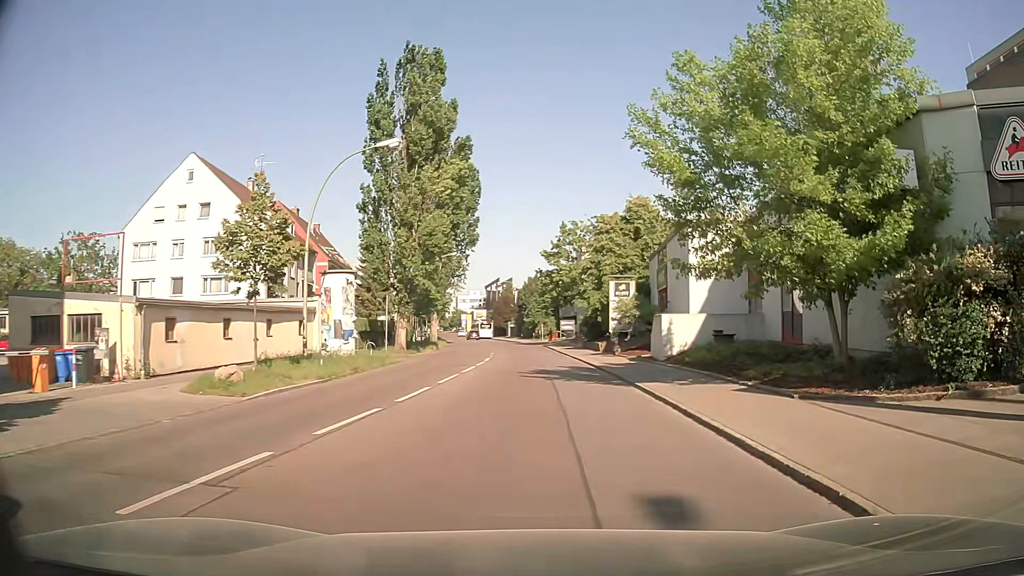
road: residential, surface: asphalt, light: Day
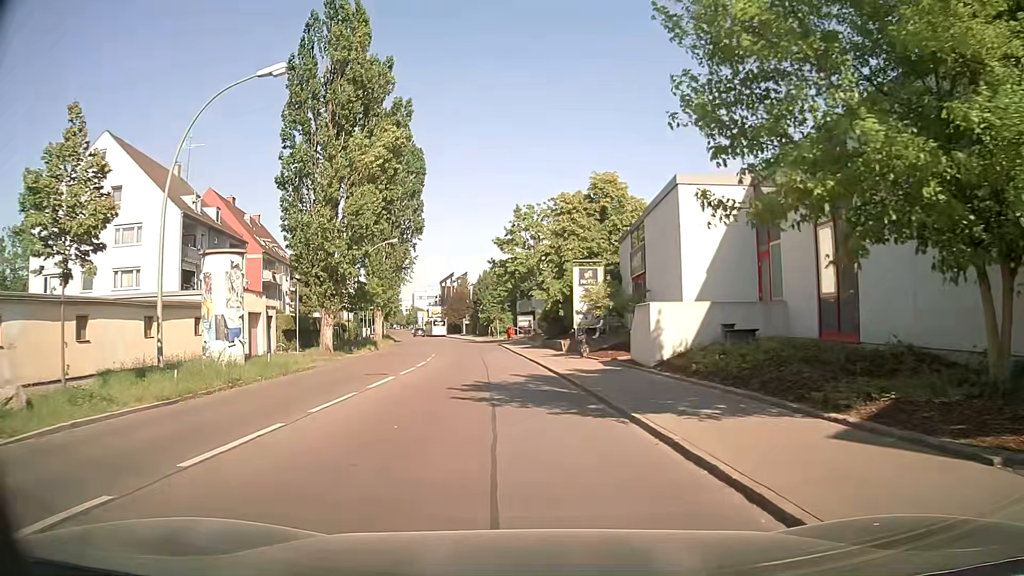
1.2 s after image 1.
(+0.3, +7.0) m; +2°
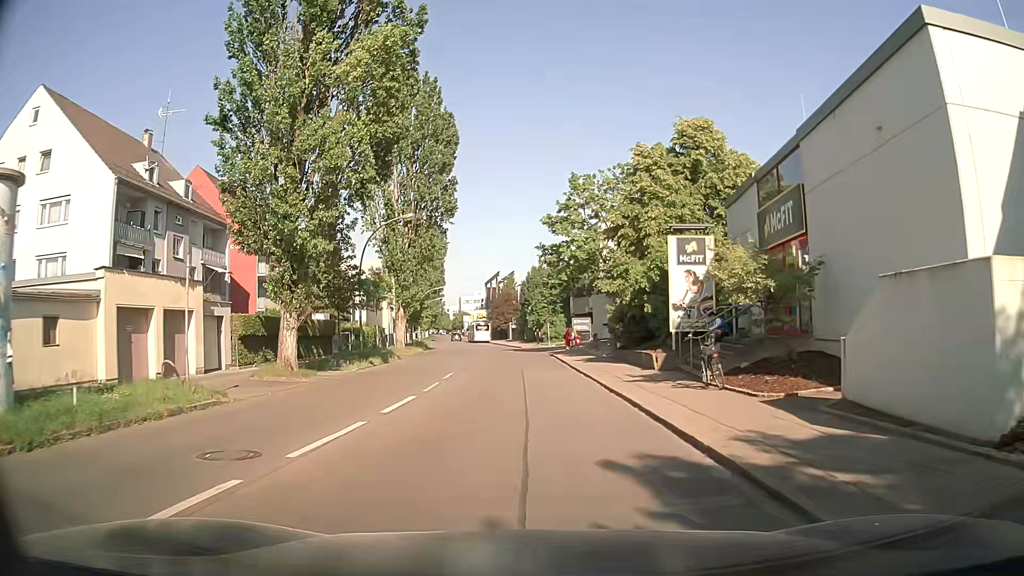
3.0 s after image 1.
(-0.5, +12.9) m; -3°
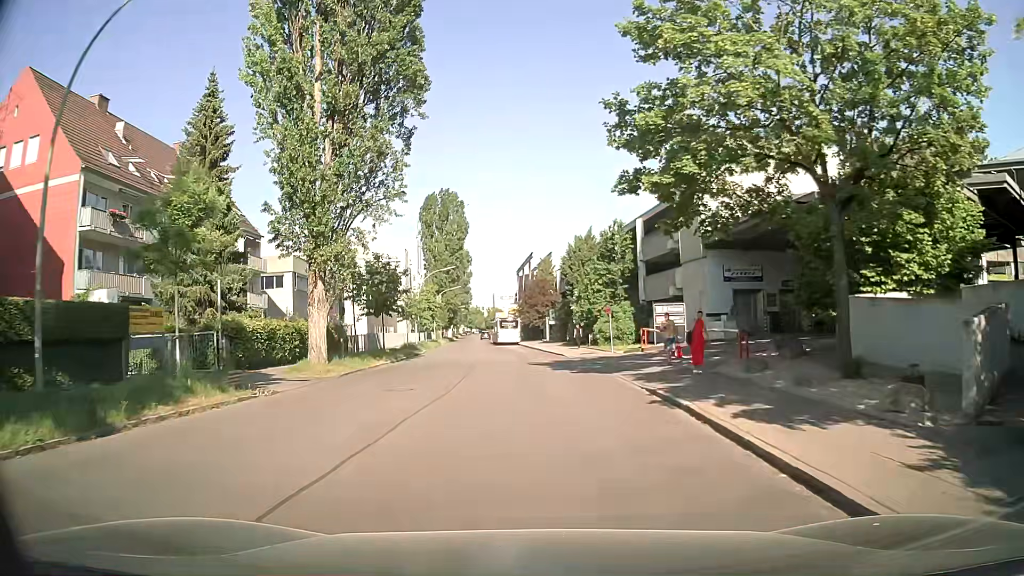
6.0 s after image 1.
(-1.0, +27.7) m; -5°
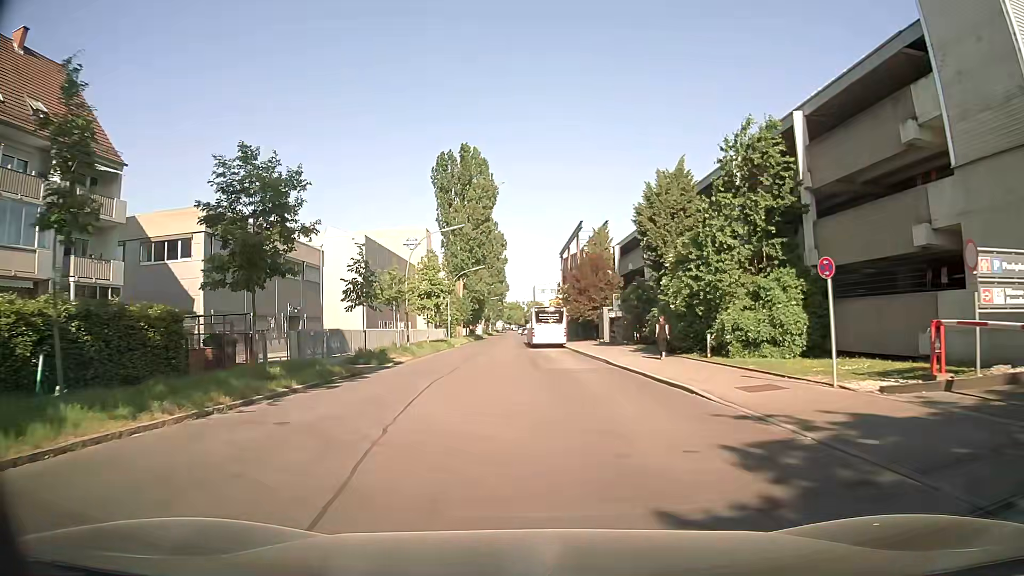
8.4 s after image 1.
(-0.5, +24.8) m; -3°
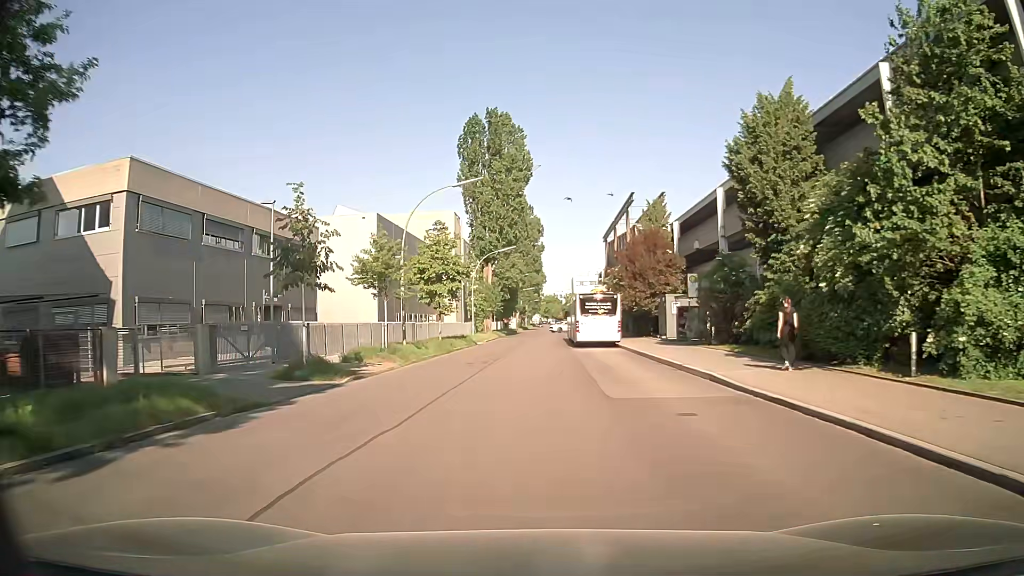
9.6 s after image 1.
(-0.3, +12.2) m; -3°
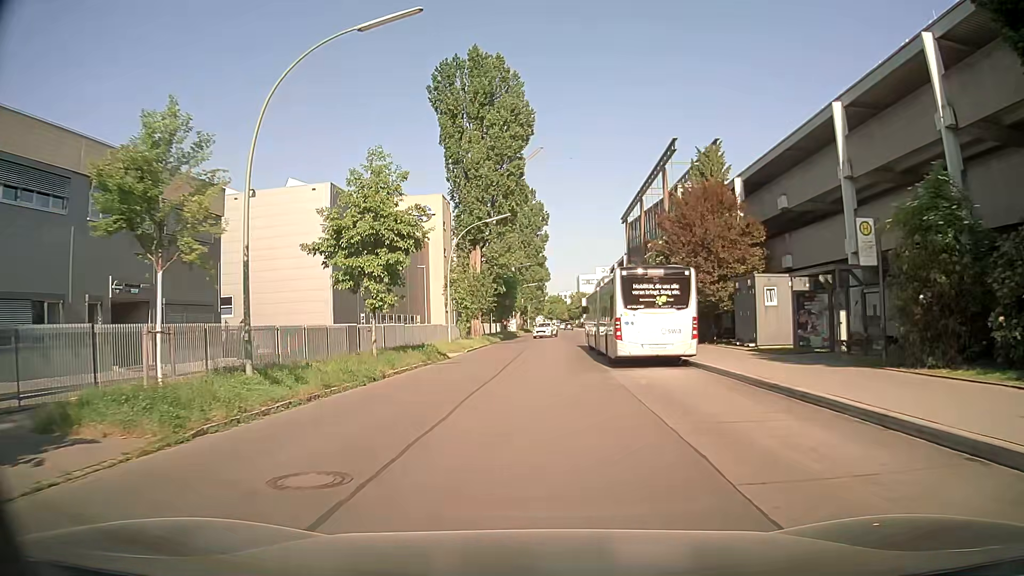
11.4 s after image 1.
(0.0, +17.4) m; 0°
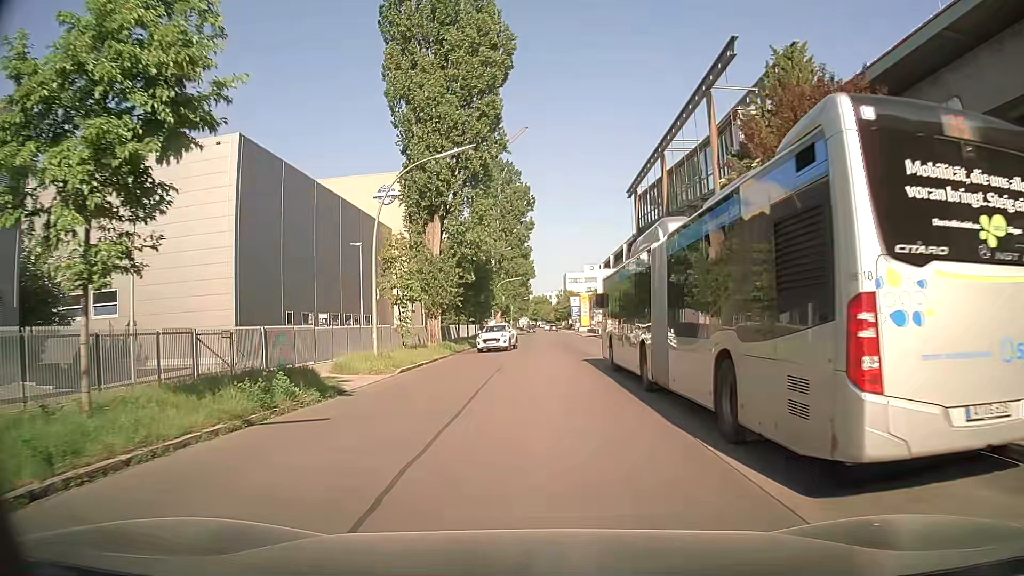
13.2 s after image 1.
(+0.1, +15.8) m; +1°
(0, +10) (0, +20) (+1, +30) (+2, +40) (+2, +50) (+3, +60) (+3, +70) (+3, +80) (+4, +90) (+4, +100) m
